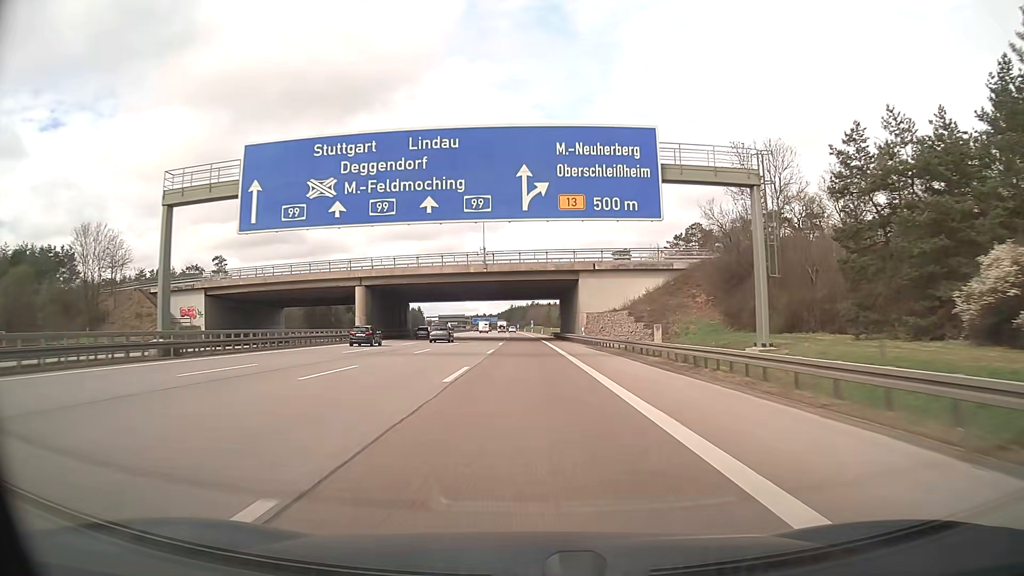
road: motorway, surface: asphalt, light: Day
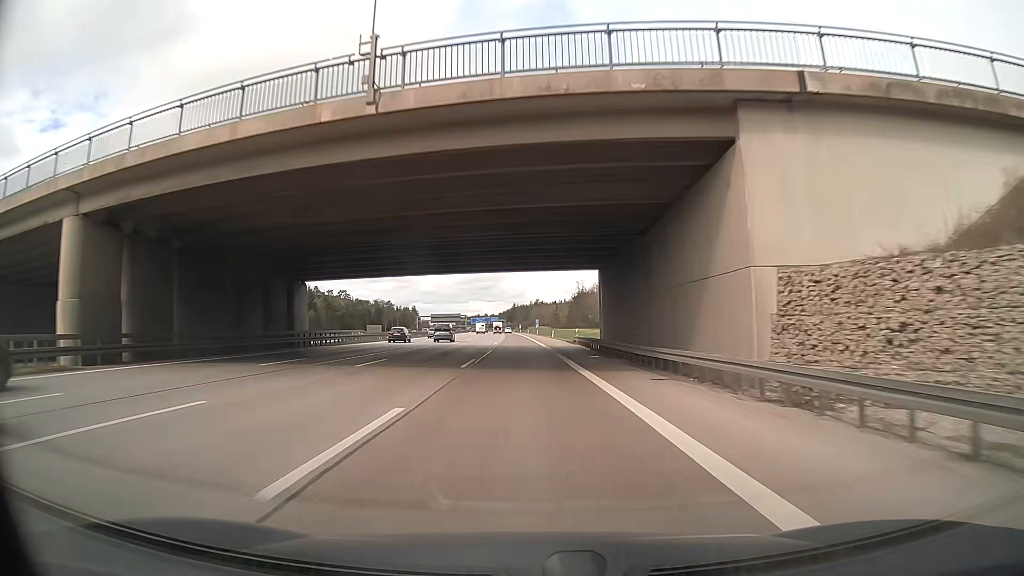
(-0.1, +47.4) m; 0°
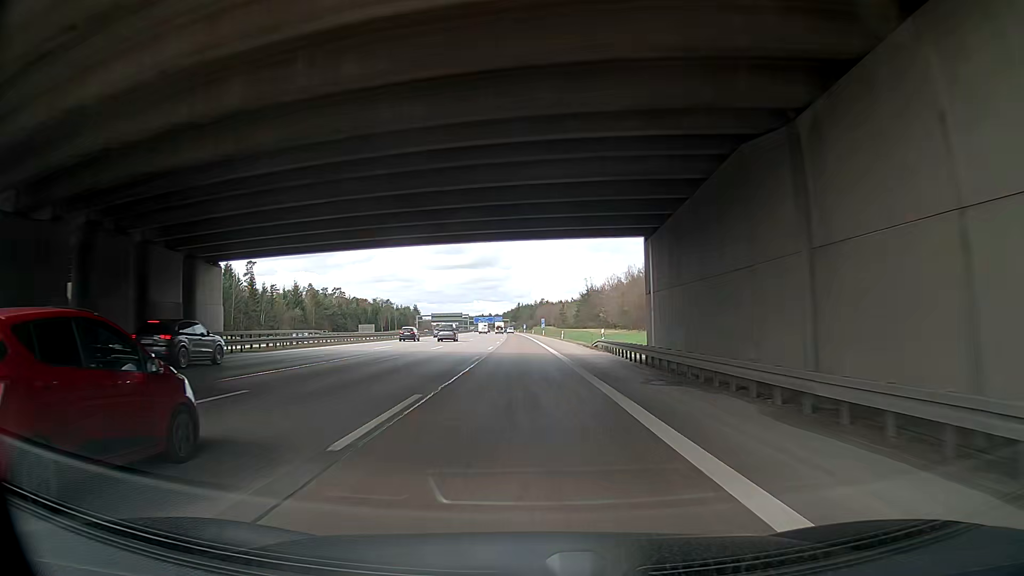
(-0.1, +15.8) m; -1°
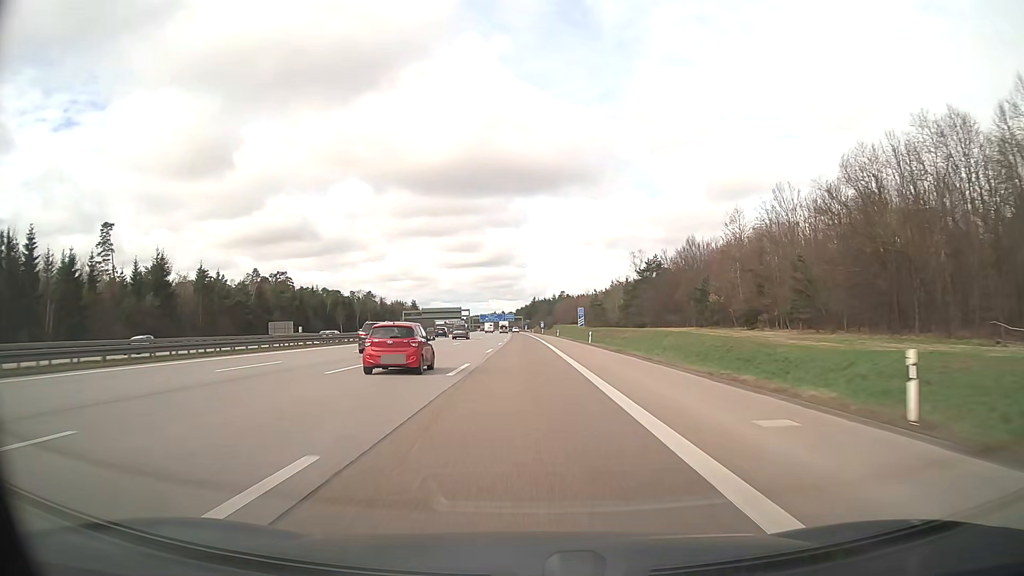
(-0.7, +79.0) m; -1°
